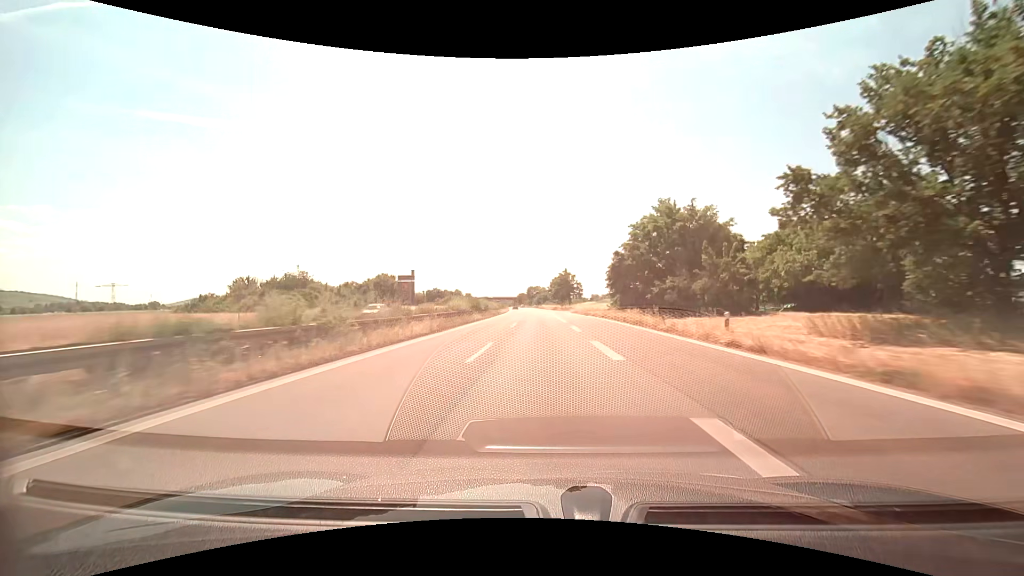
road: trunk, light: Day
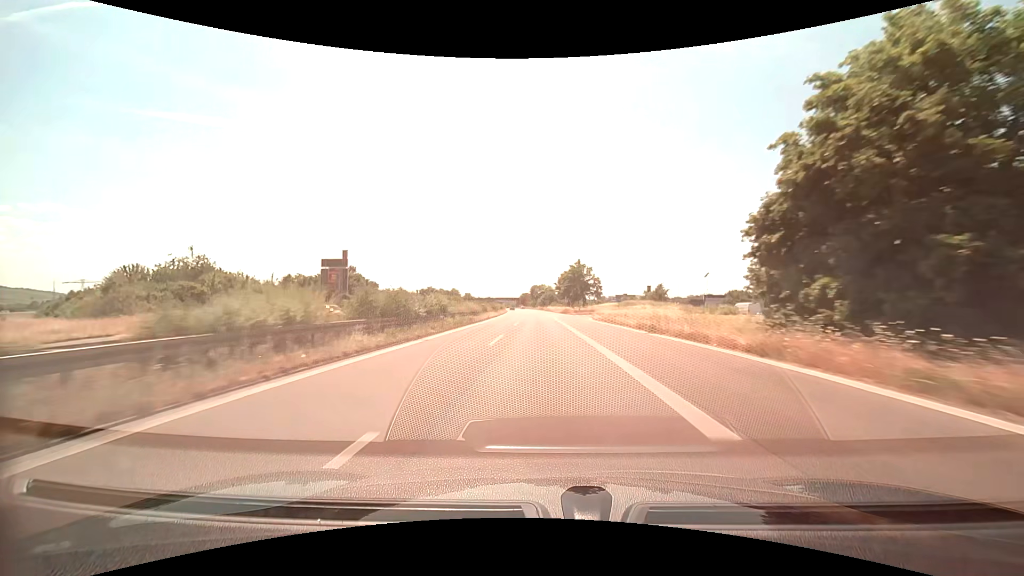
(-0.2, +30.4) m; -1°
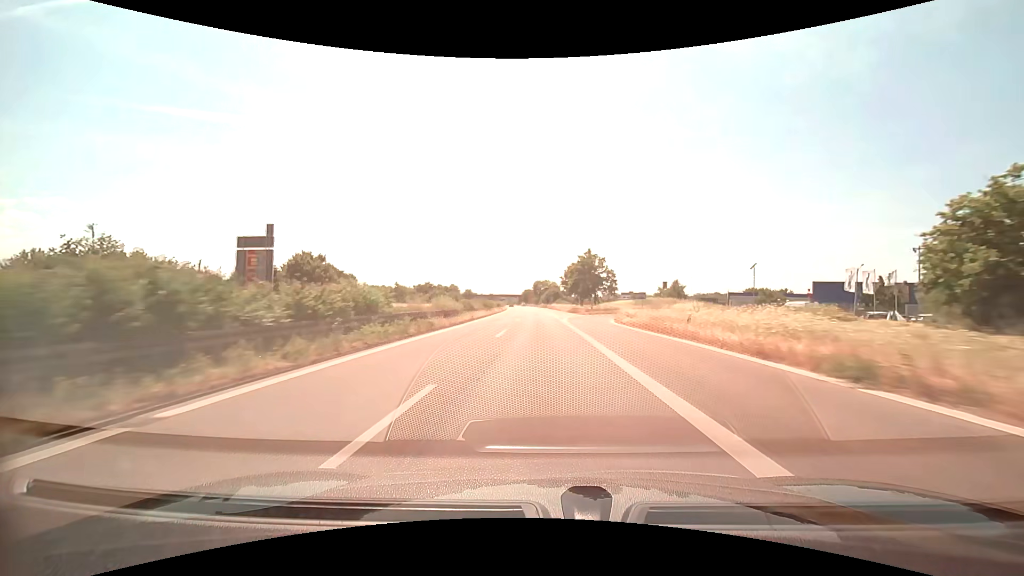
(-0.1, +15.2) m; 0°
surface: asphalt
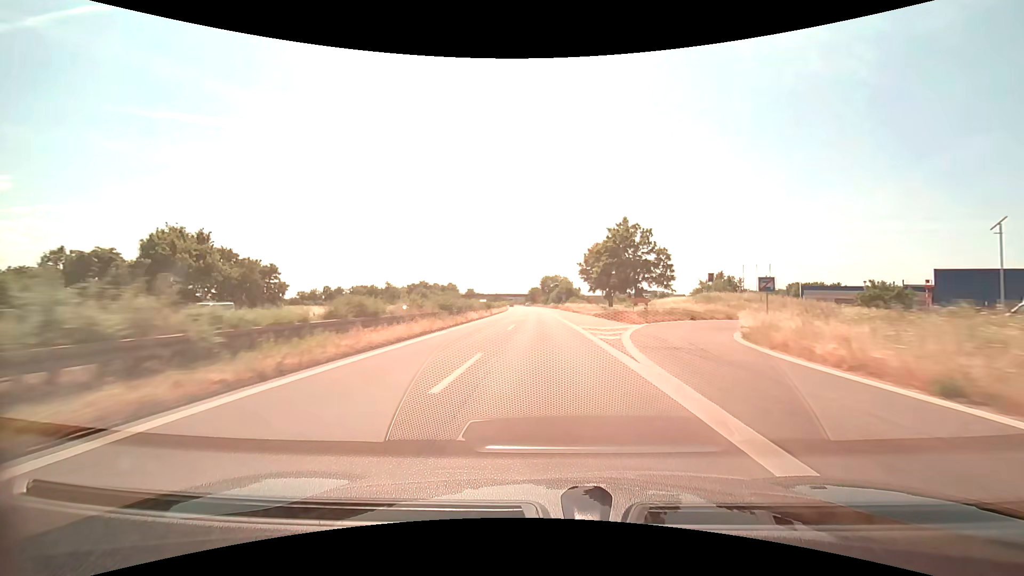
(-0.2, +30.7) m; -1°
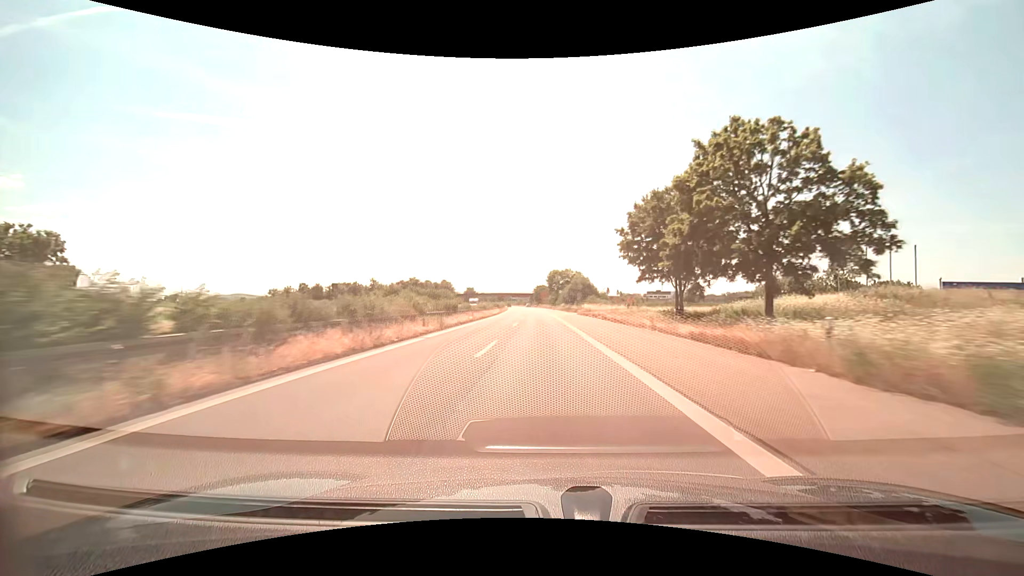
(-0.2, +30.8) m; -1°
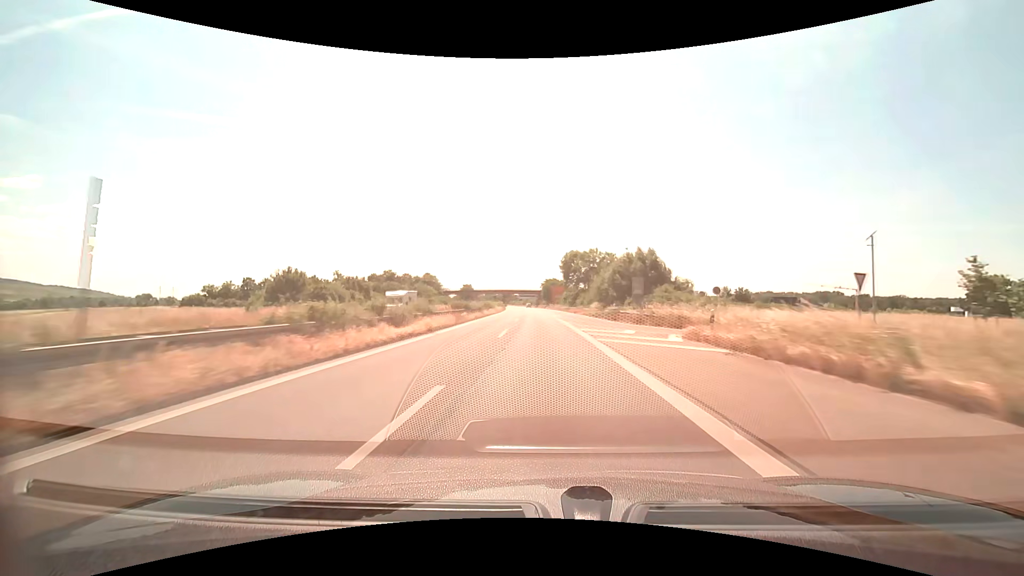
(-0.5, +46.5) m; -1°
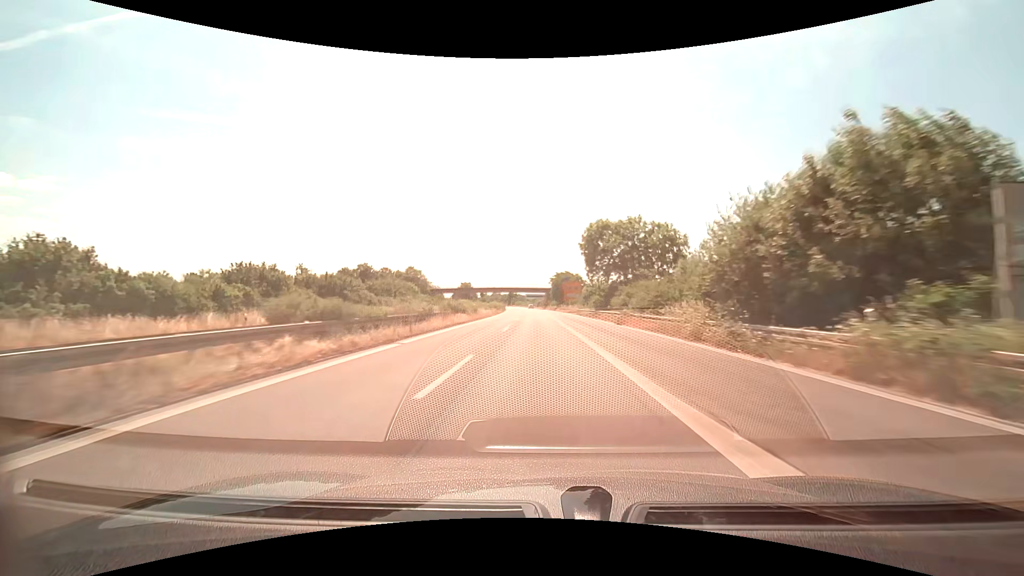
(-0.3, +31.1) m; -1°
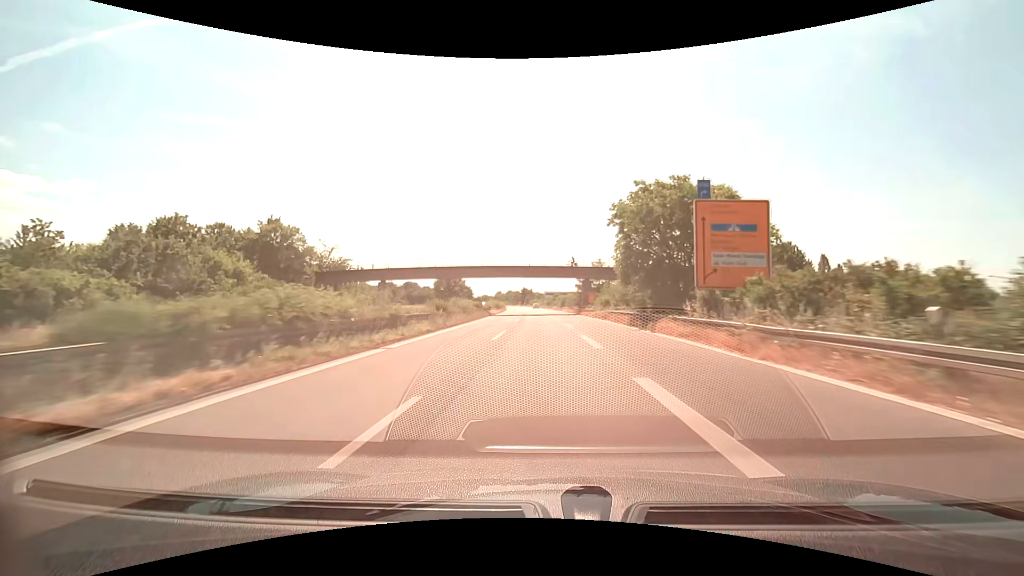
(-1.7, +77.7) m; -2°
(0, +10) (0, +20) (0, +30) (0, +40) (-1, +50) (-1, +60) (-1, +70) (-2, +80) (-2, +90) (-3, +100) m
